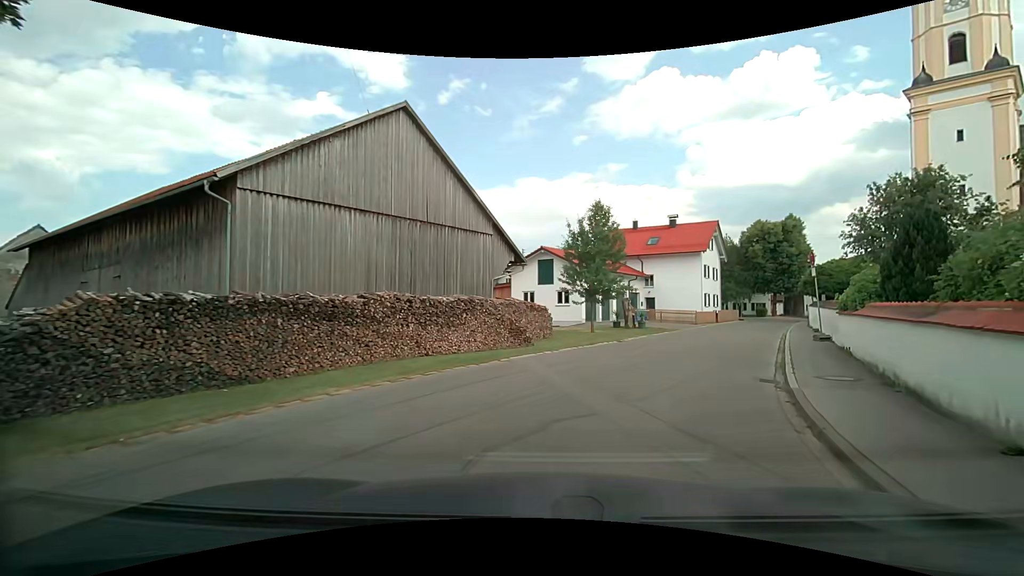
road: residential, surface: asphalt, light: Day
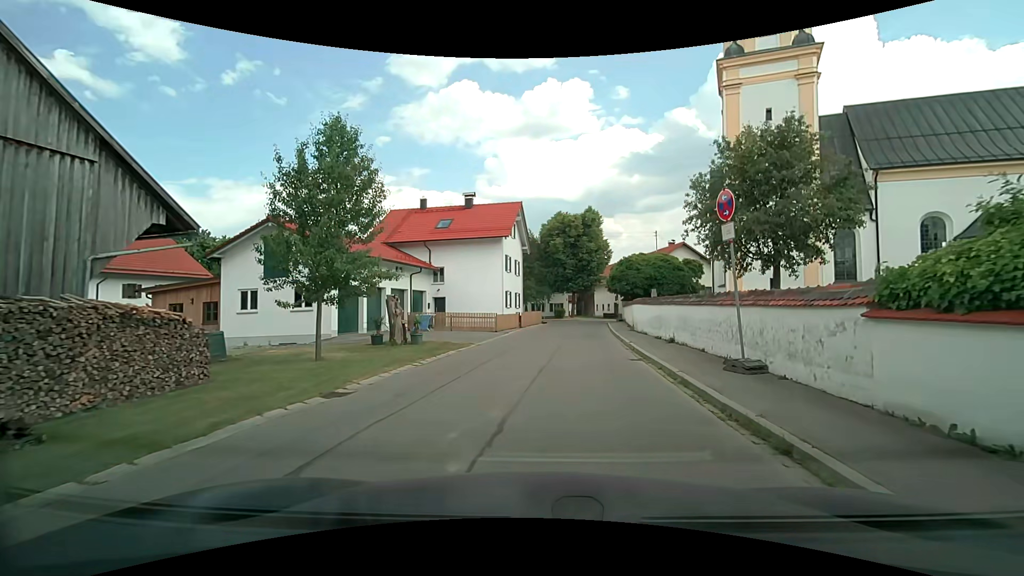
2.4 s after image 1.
(+2.6, +12.6) m; +21°
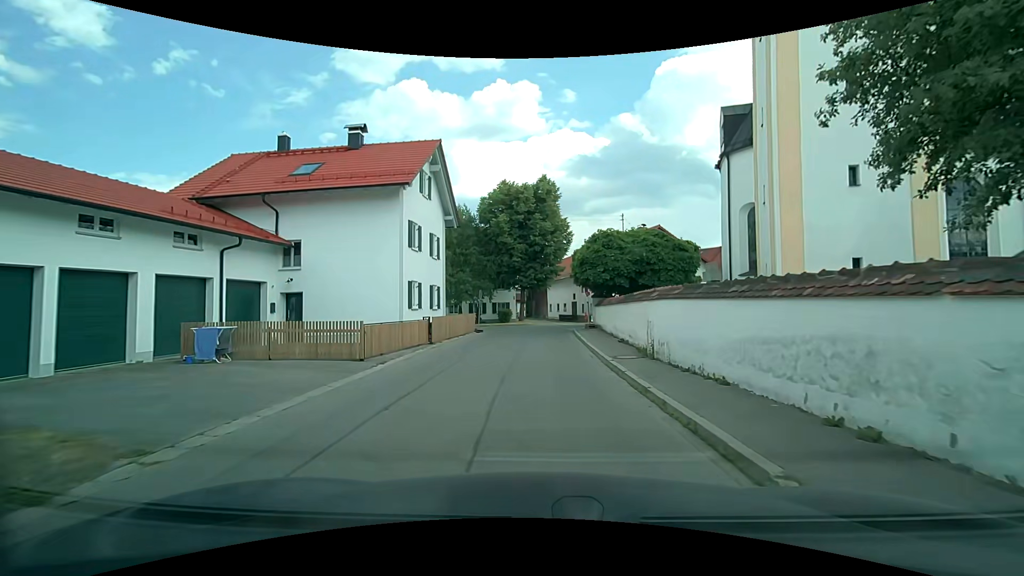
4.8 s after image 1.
(+1.0, +14.6) m; +6°
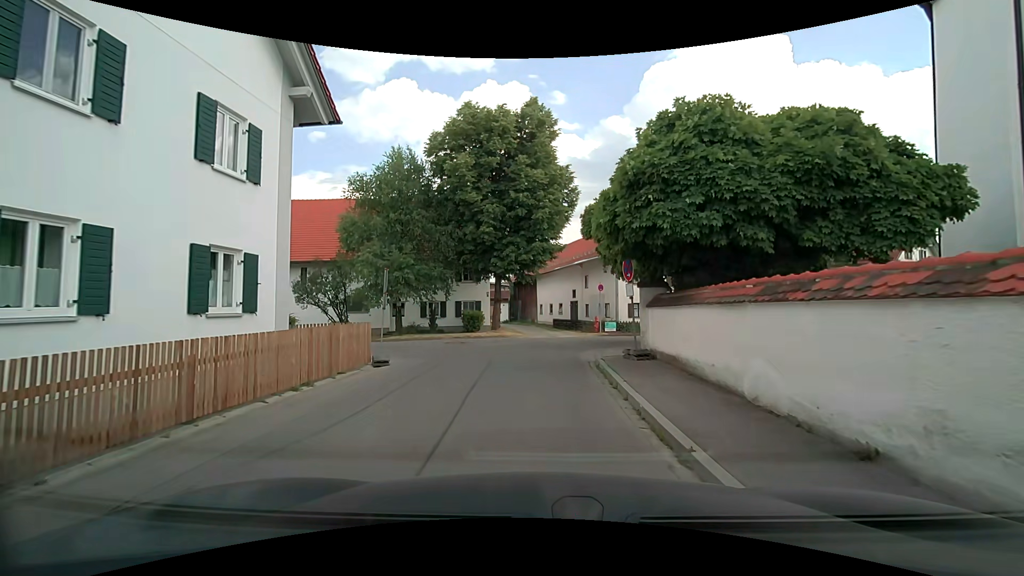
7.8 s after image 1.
(+0.2, +16.3) m; +1°
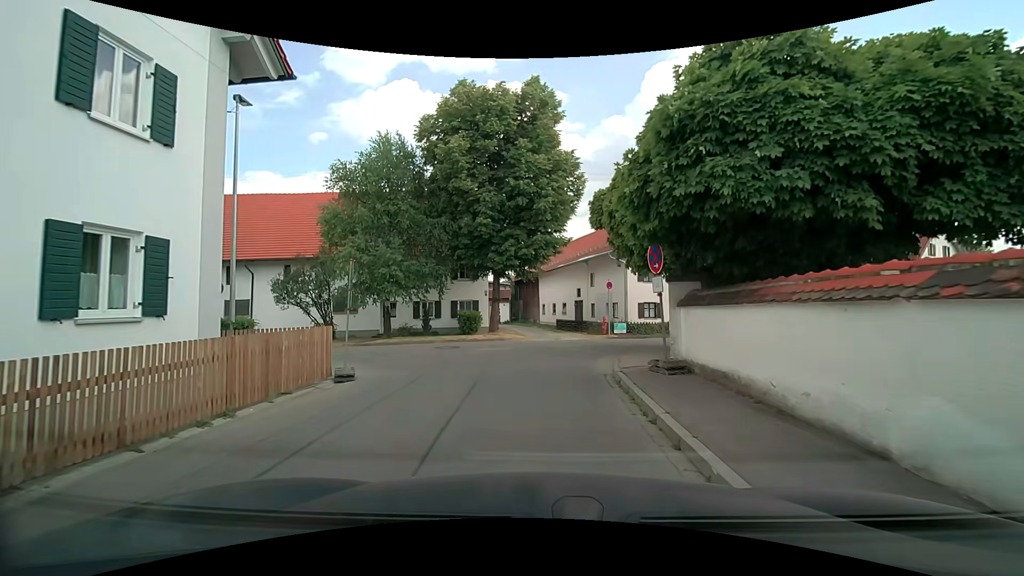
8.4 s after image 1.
(0.0, +2.5) m; -1°
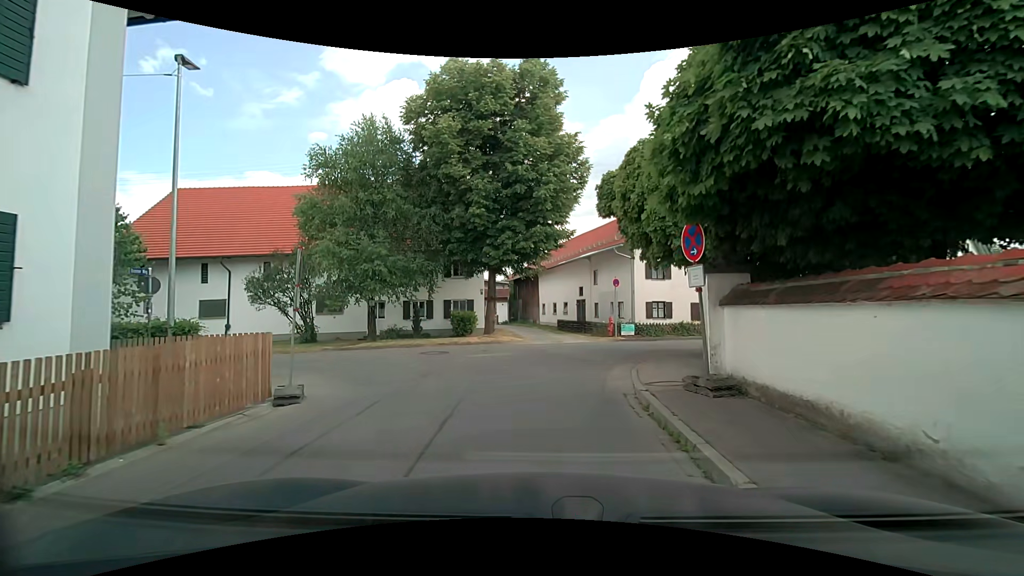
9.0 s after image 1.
(0.0, +2.3) m; +2°
